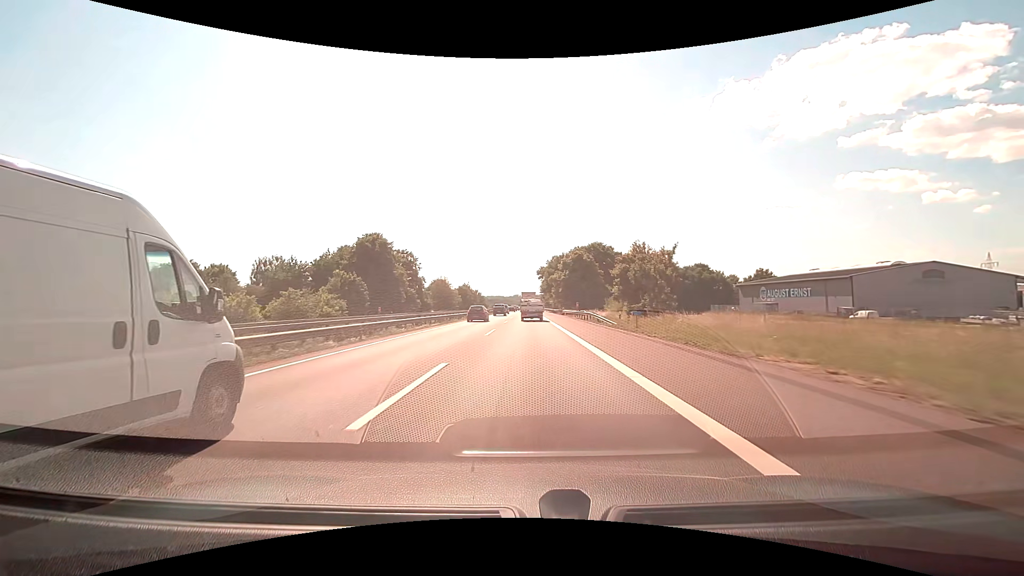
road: motorway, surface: asphalt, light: Day
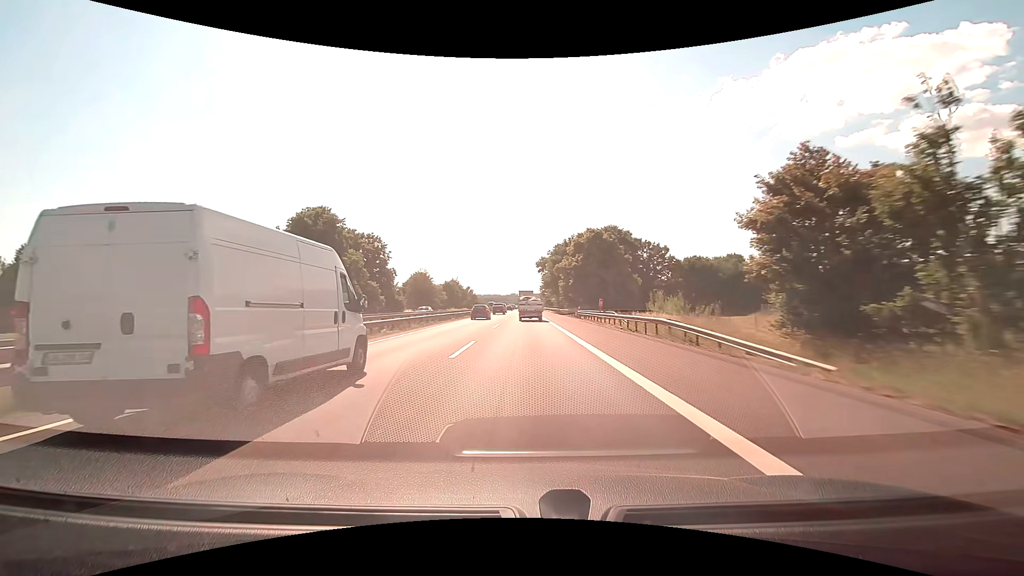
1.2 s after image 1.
(+0.1, +28.4) m; 0°
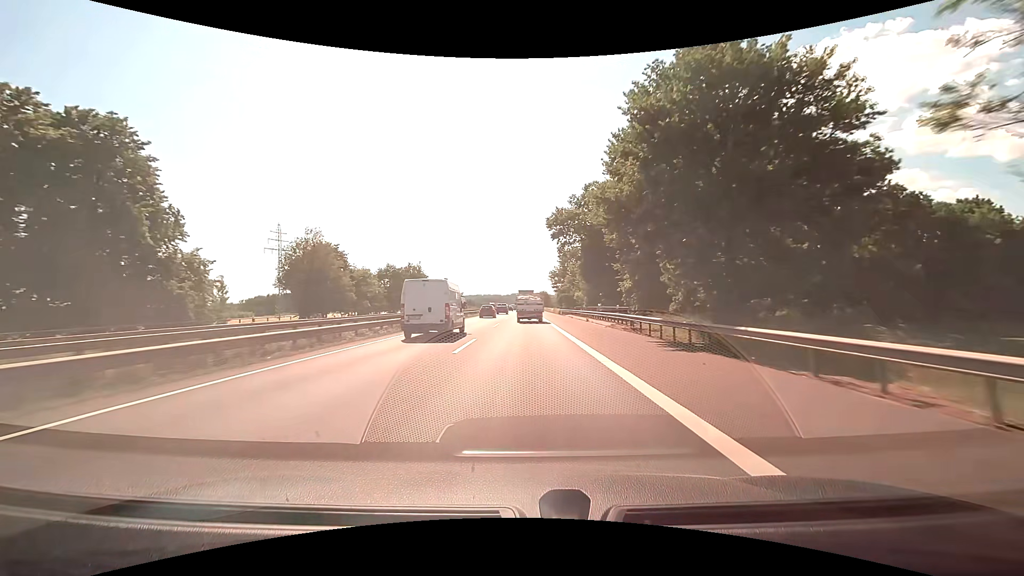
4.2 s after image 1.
(+0.1, +70.1) m; 0°
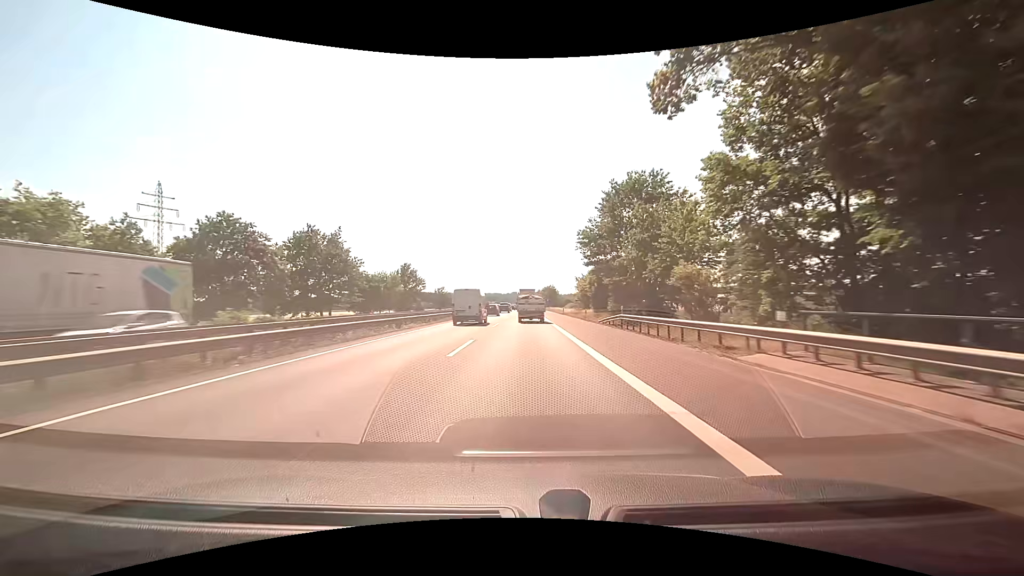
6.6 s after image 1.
(+0.1, +54.7) m; 0°
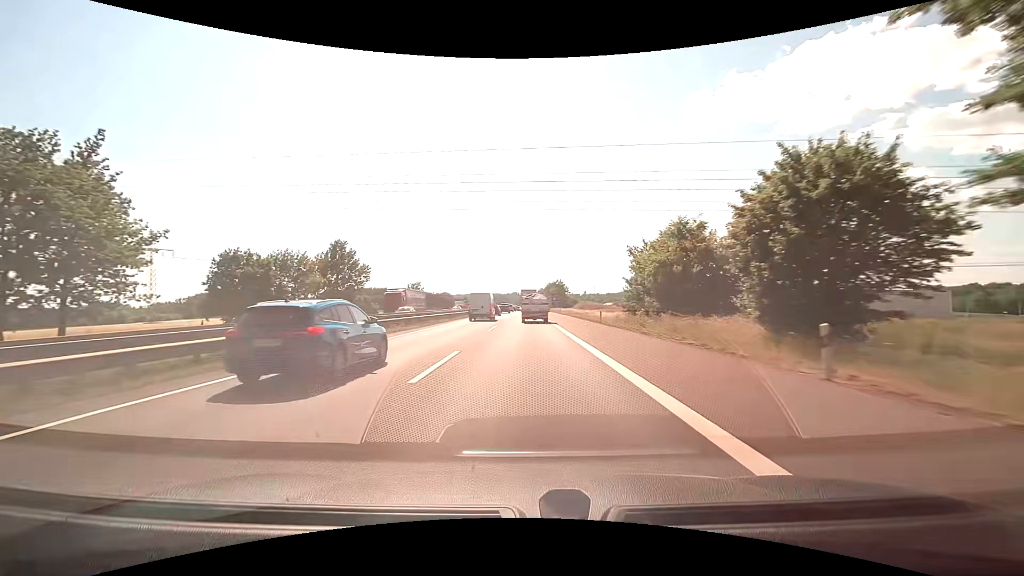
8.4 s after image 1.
(0.0, +40.3) m; 0°
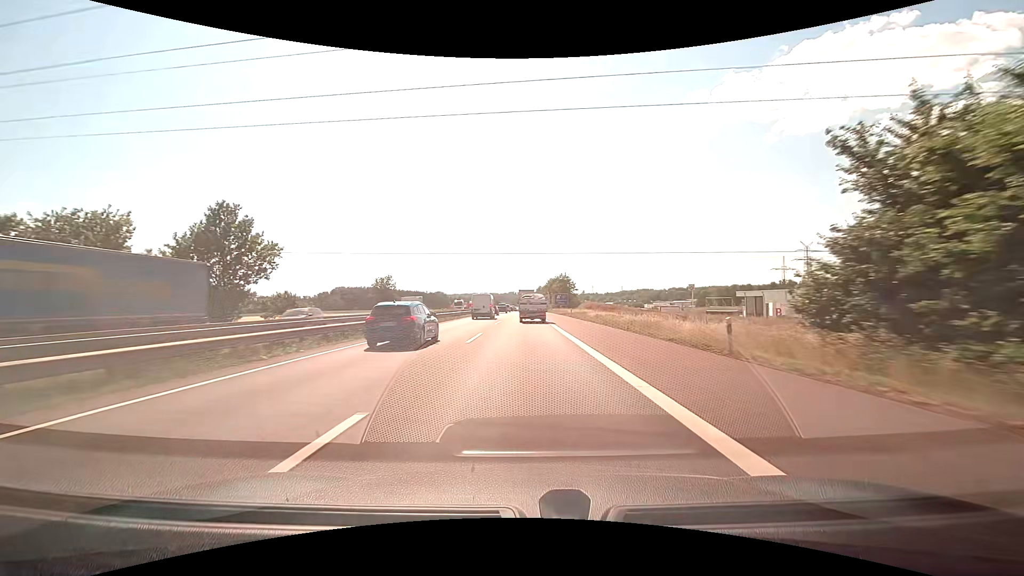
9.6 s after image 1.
(+0.1, +26.3) m; 0°
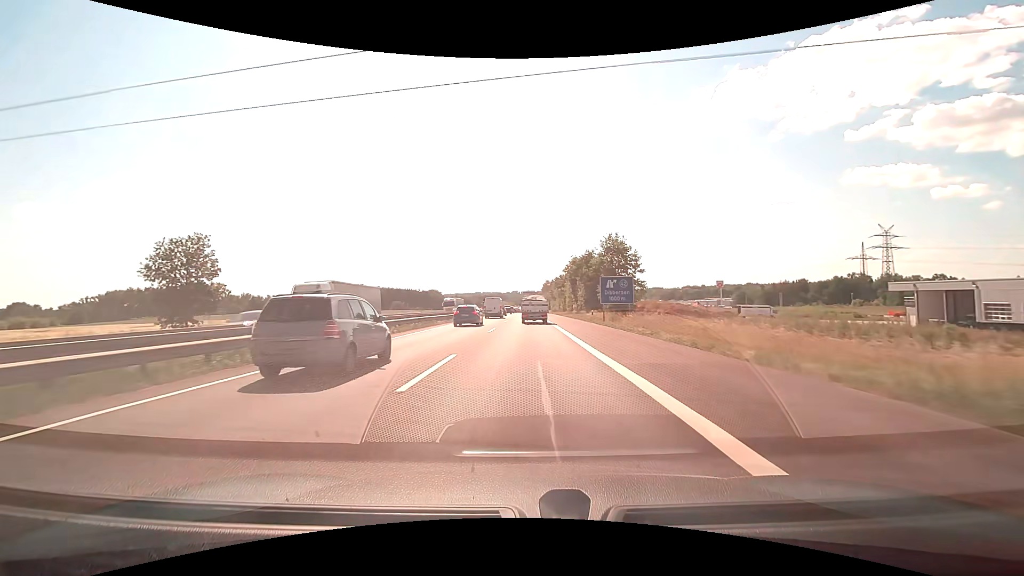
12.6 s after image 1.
(-0.2, +63.4) m; 0°
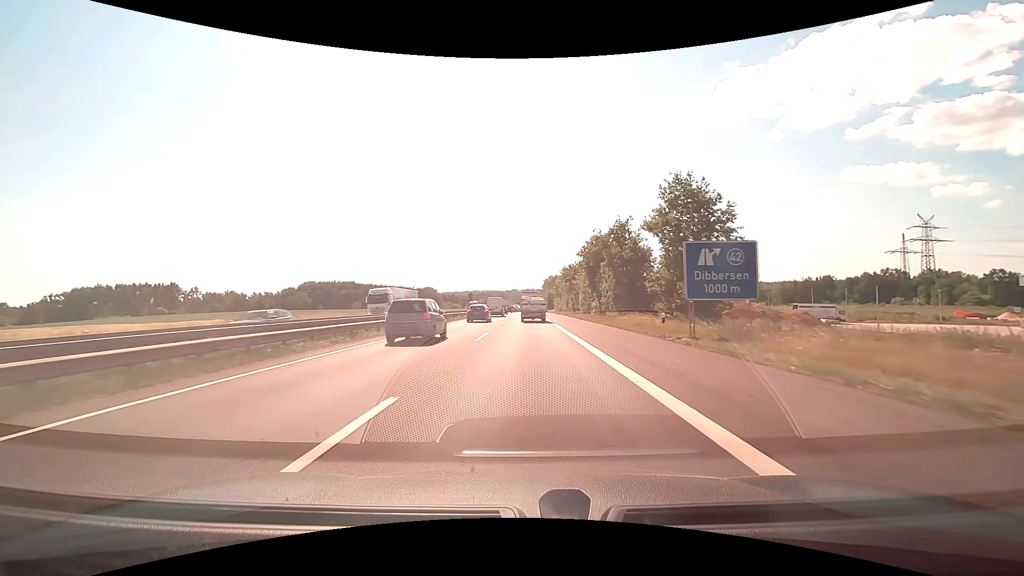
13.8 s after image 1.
(0.0, +24.4) m; 0°
(0, +10) (0, +20) (0, +30) (0, +40) (0, +50) (0, +60) (0, +70) (0, +80) (+1, +90) (+1, +100) m
